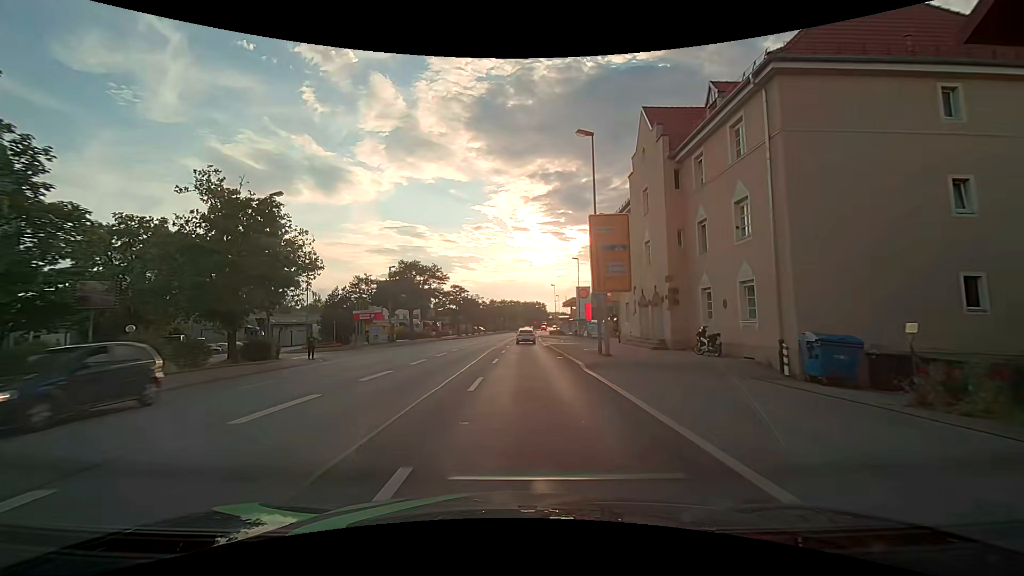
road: primary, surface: asphalt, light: Day
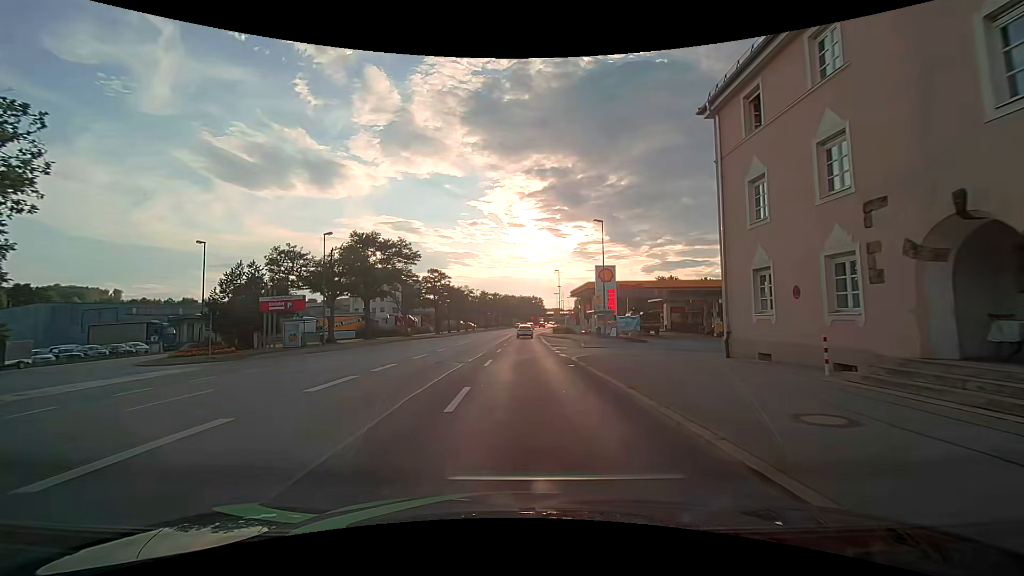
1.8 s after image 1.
(+0.1, +20.8) m; +1°
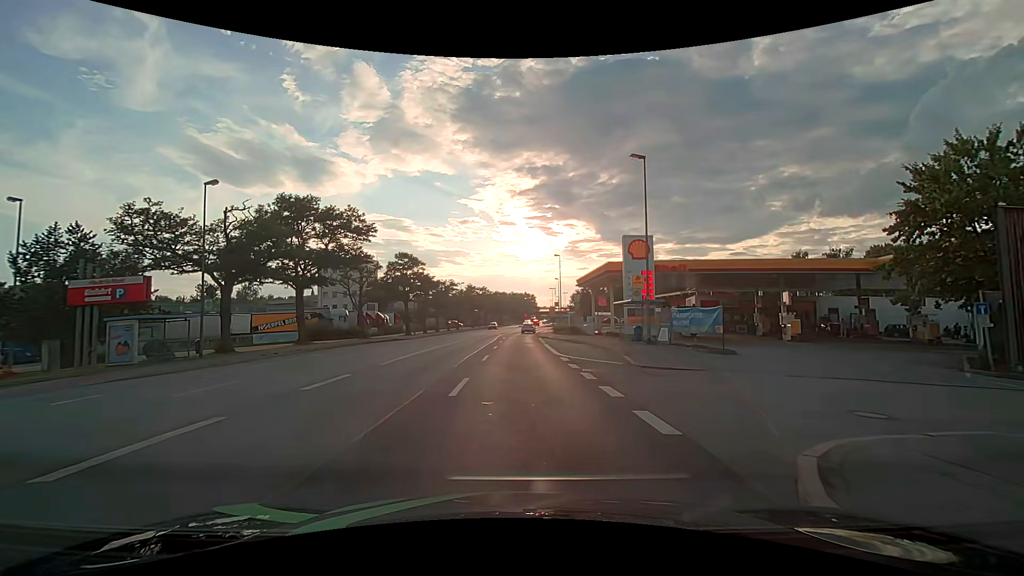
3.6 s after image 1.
(-0.1, +15.7) m; 0°
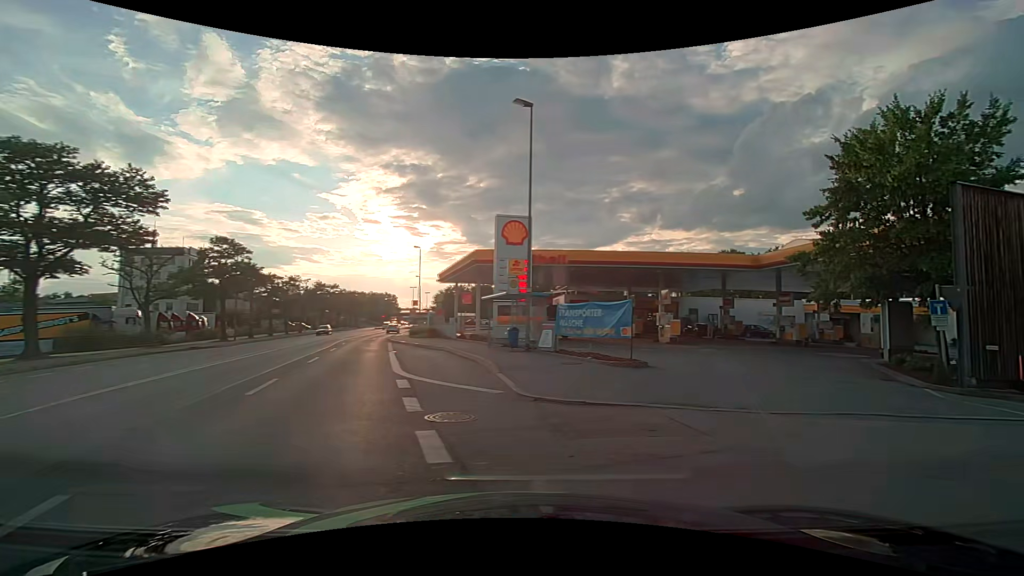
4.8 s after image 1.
(+0.6, +7.2) m; +14°
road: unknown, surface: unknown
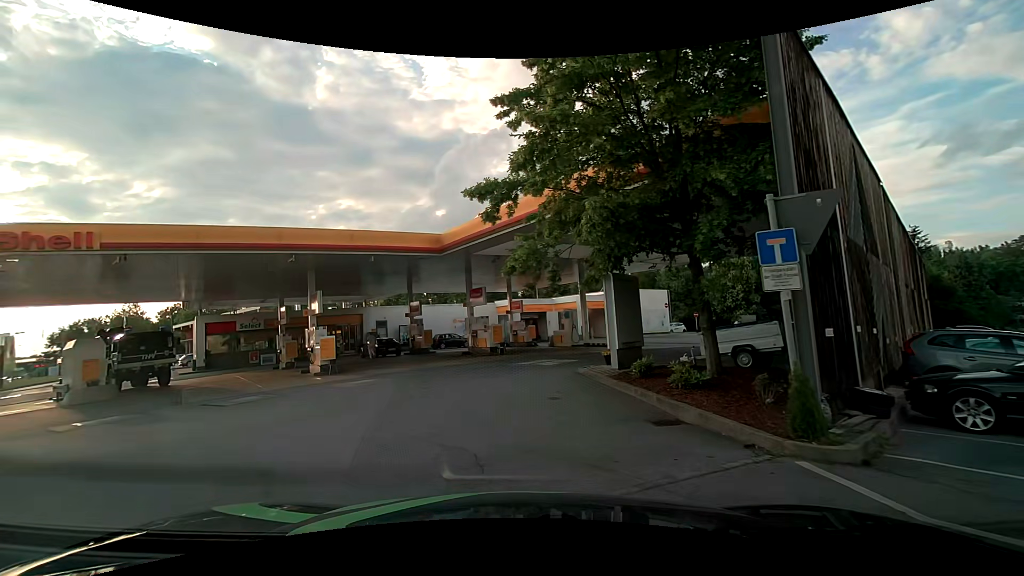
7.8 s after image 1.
(+5.1, +11.2) m; +36°
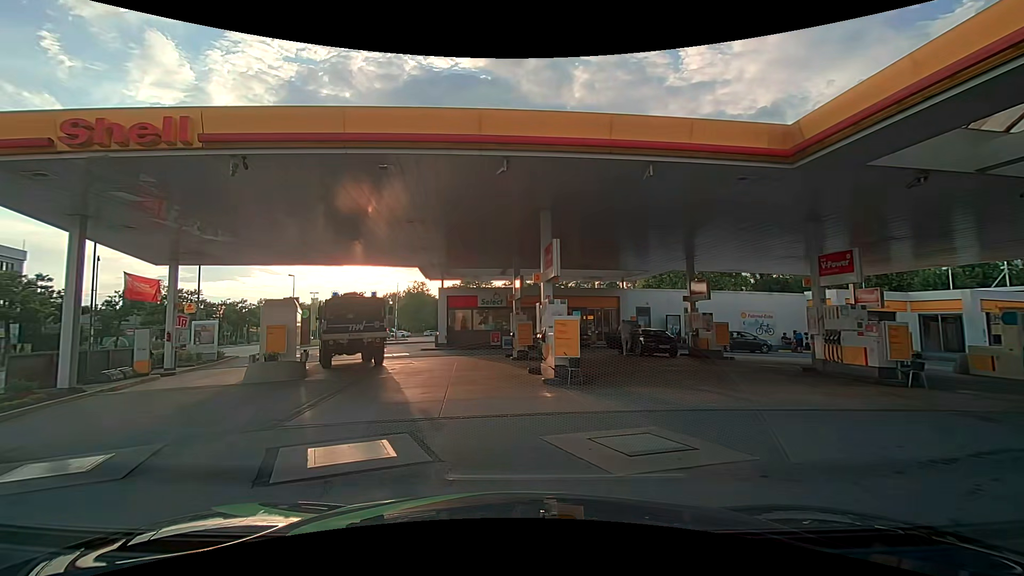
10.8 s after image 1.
(-3.1, +10.7) m; -31°
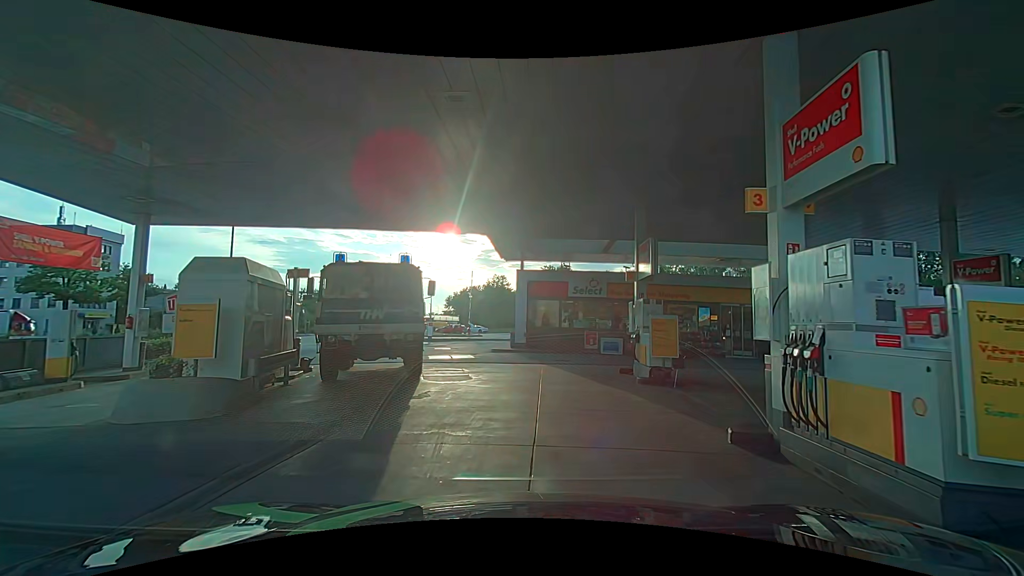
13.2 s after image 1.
(-0.9, +8.9) m; -10°
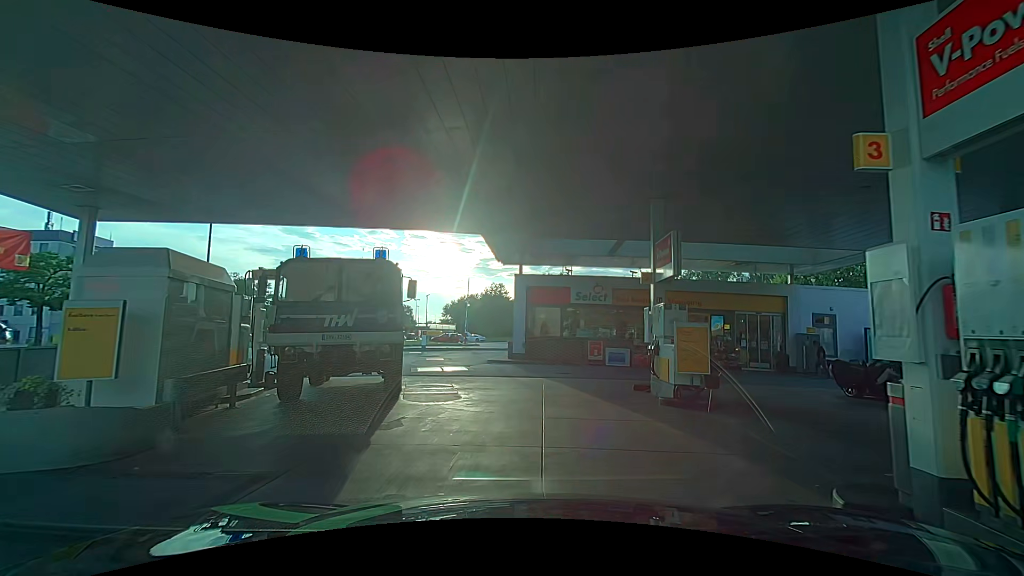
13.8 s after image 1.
(0.0, +2.0) m; +1°
